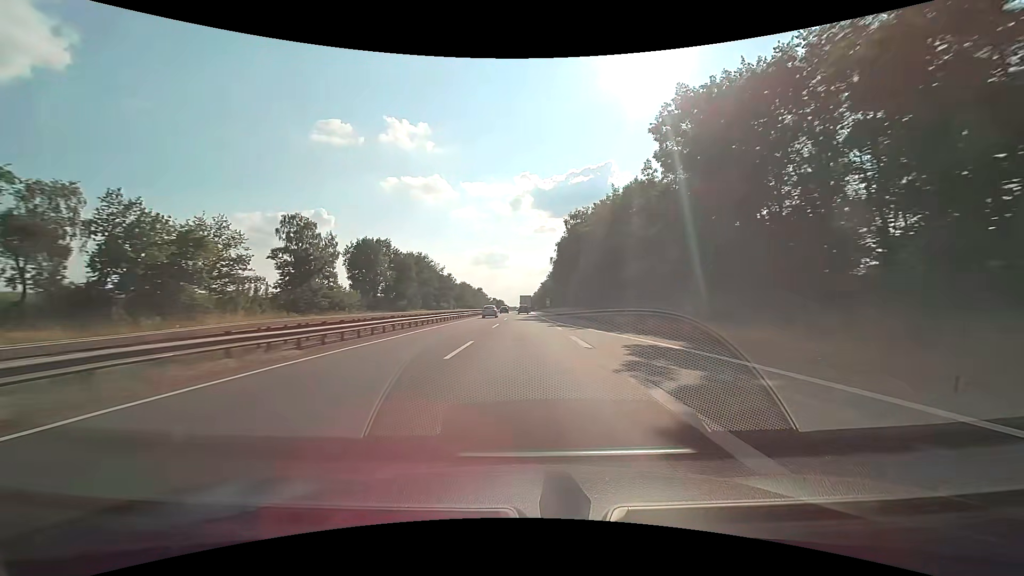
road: motorway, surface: asphalt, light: Day
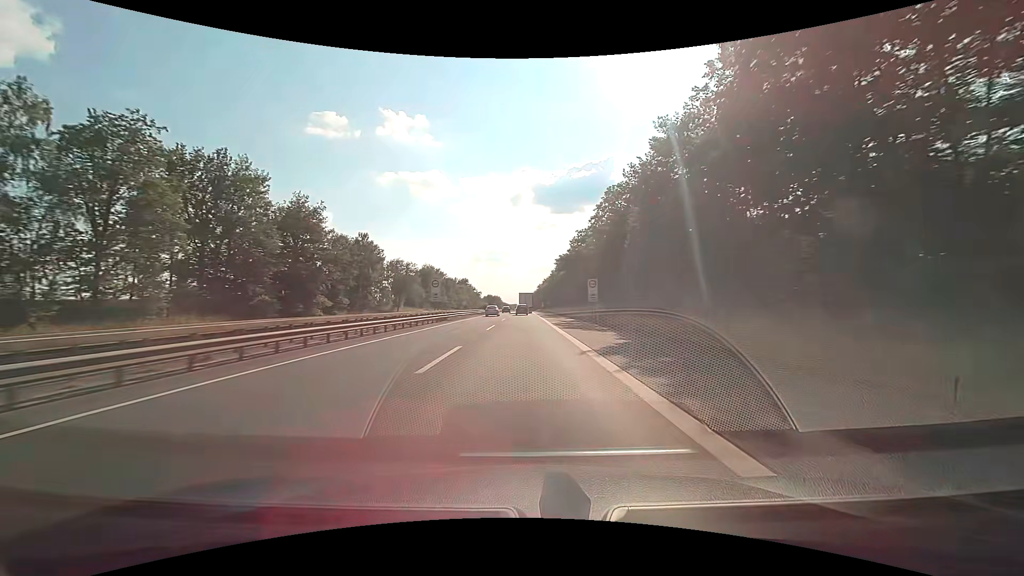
(-0.2, +92.9) m; 0°
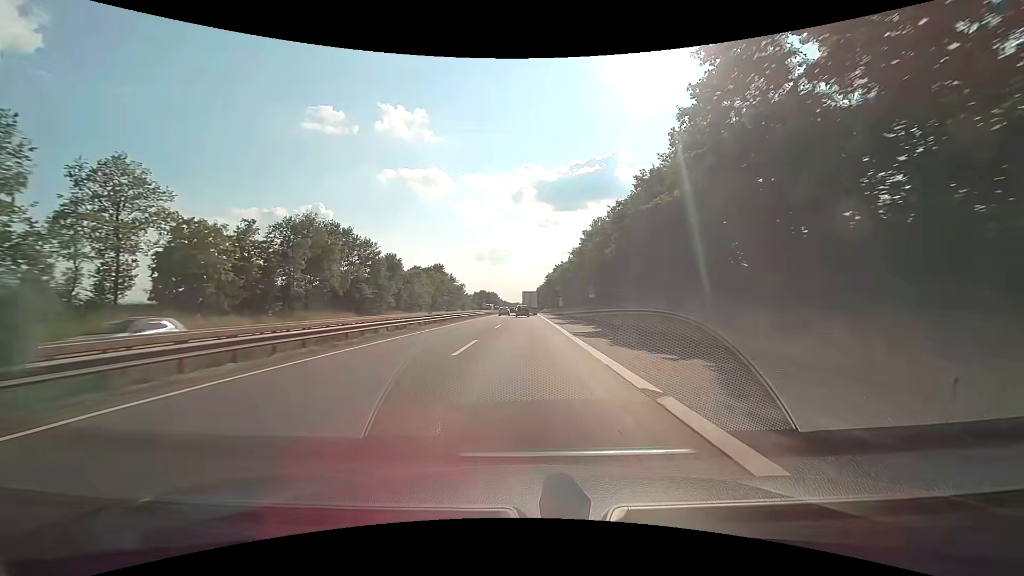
(-0.4, +86.6) m; 0°
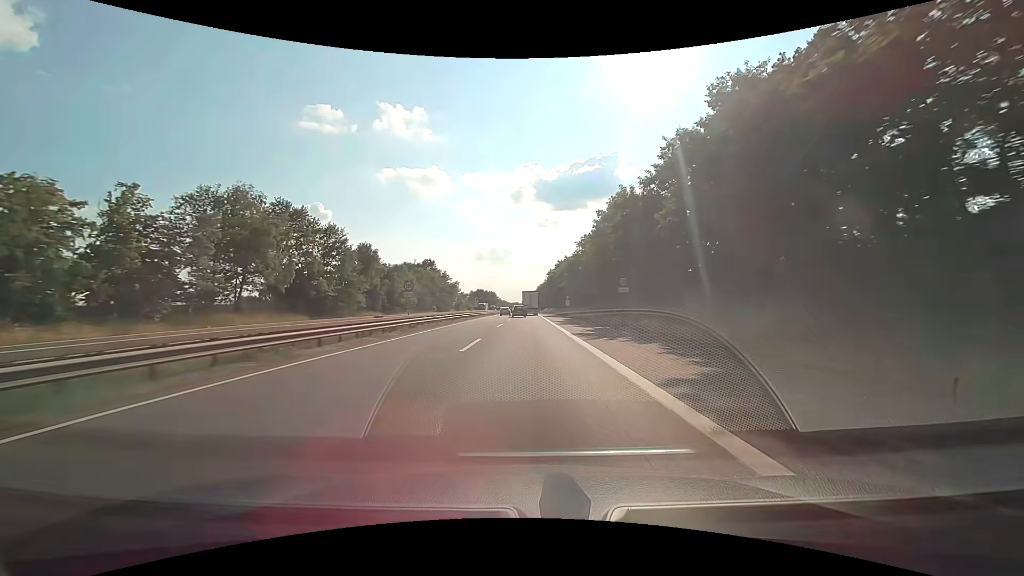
(0.0, +16.9) m; 0°
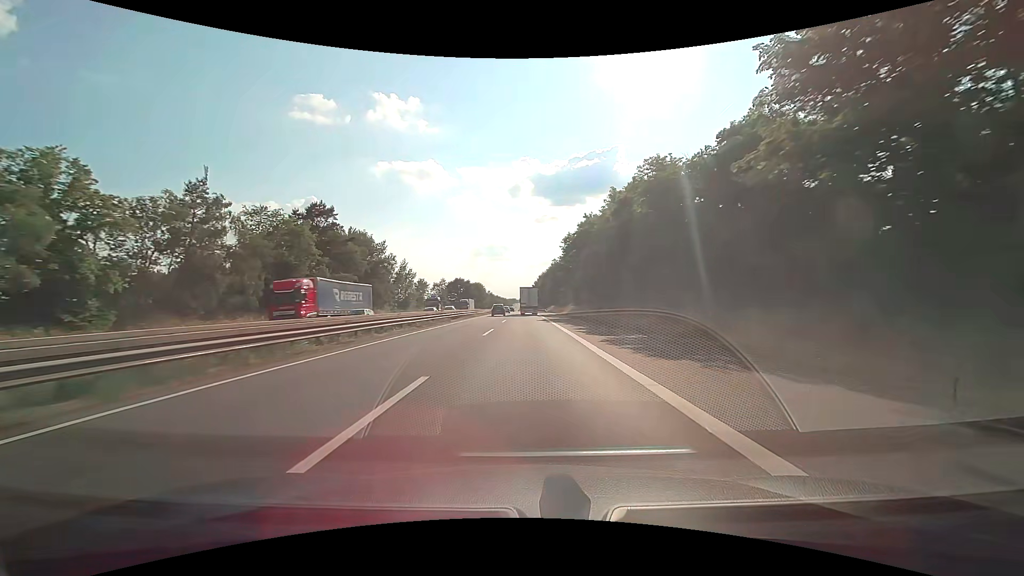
(+0.3, +84.1) m; 0°
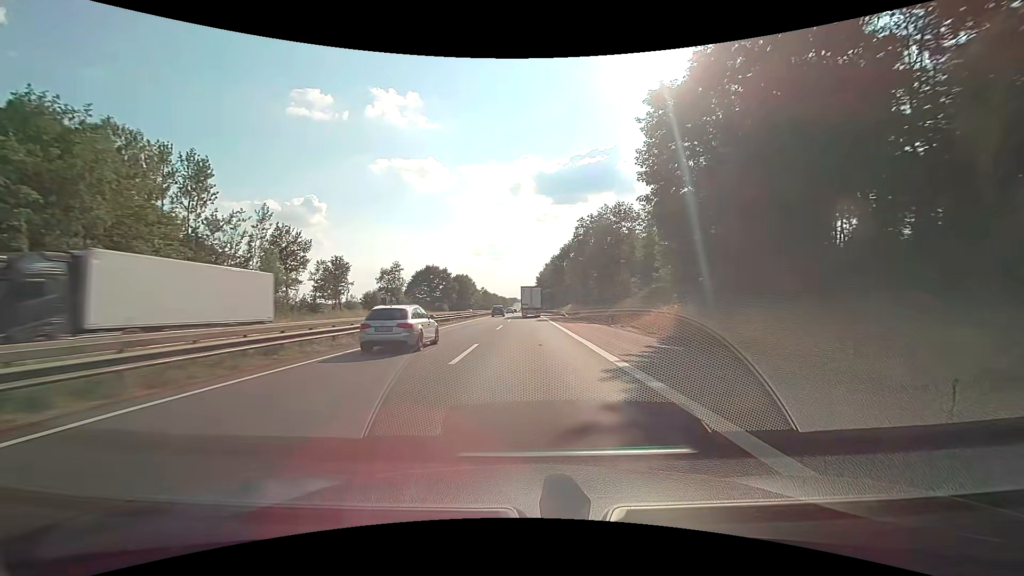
(-0.2, +65.0) m; 0°
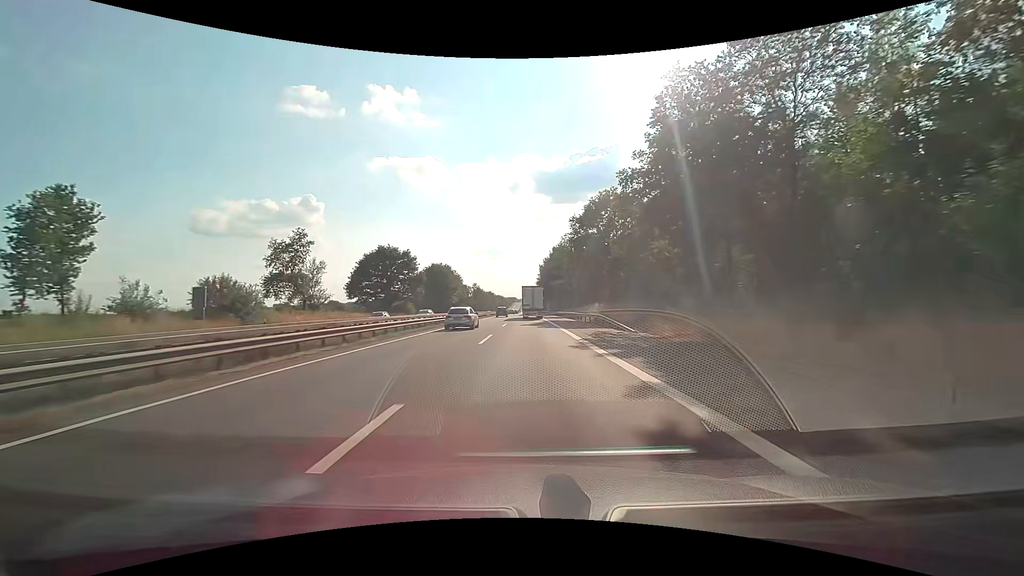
(0.0, +47.2) m; 0°
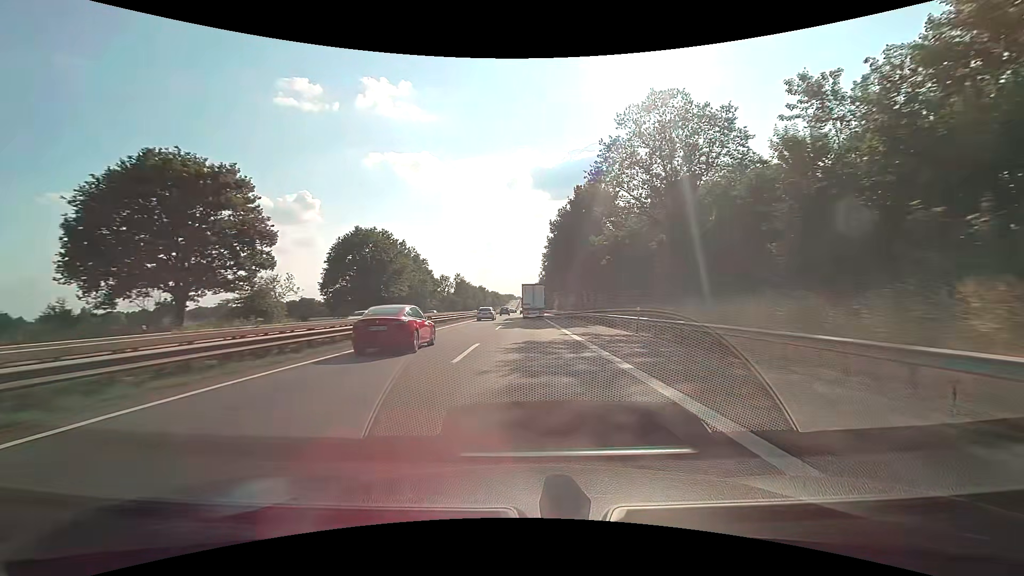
(+0.2, +61.1) m; 0°
(0, +10) (0, +20) (0, +30) (0, +40) (0, +50) (0, +60) (0, +70) (0, +80) (0, +90) (0, +100) m
